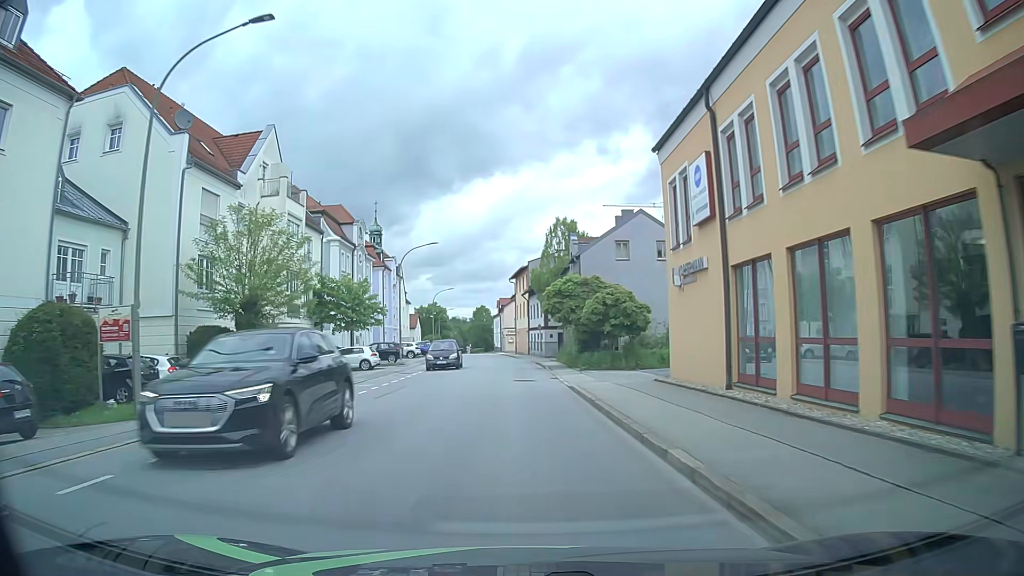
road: tertiary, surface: asphalt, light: Day
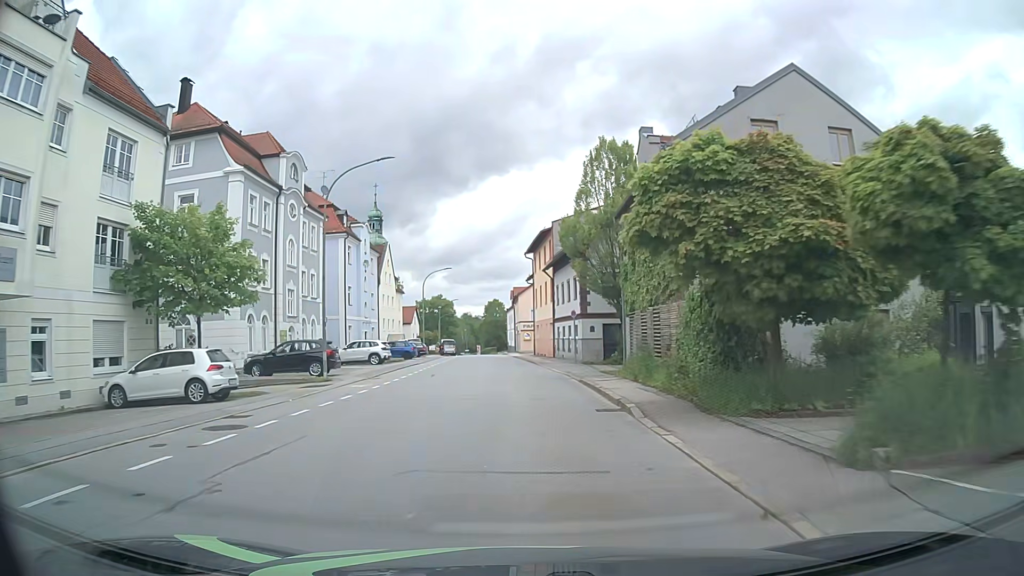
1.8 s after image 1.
(-0.4, +23.0) m; -1°
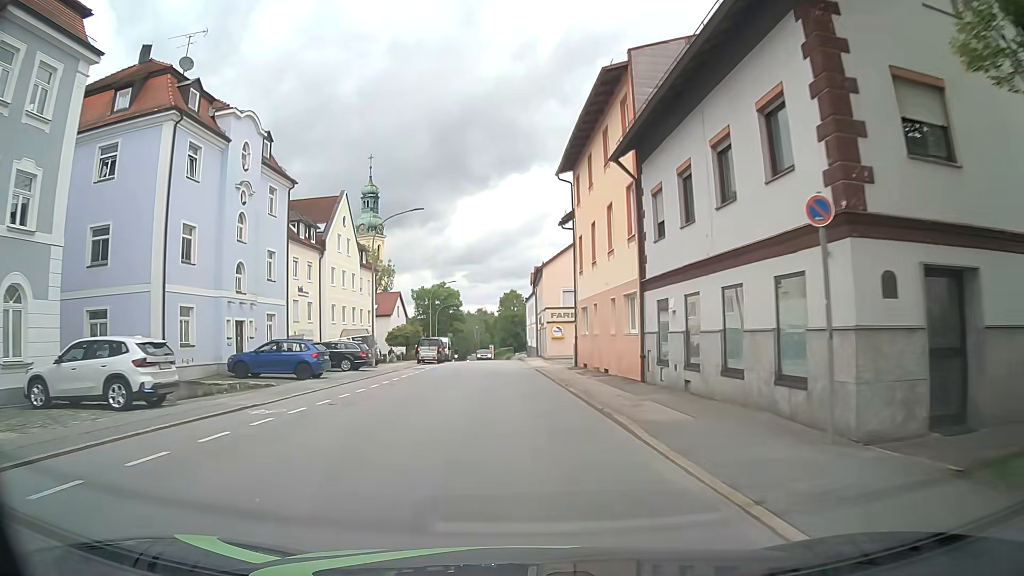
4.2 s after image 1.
(-0.5, +30.5) m; -2°
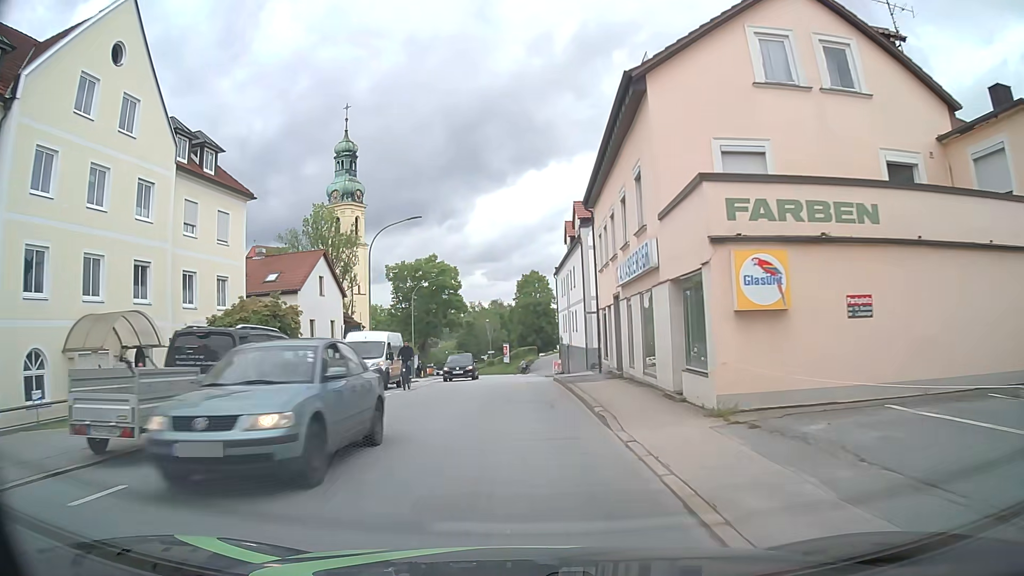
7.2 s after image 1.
(-0.8, +38.0) m; -3°
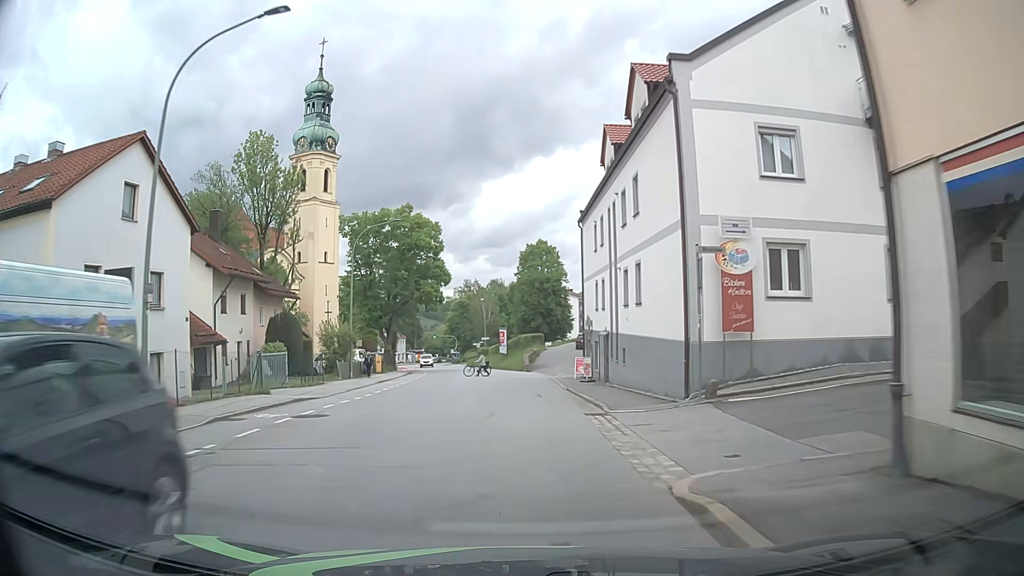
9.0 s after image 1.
(+0.4, +22.9) m; +1°
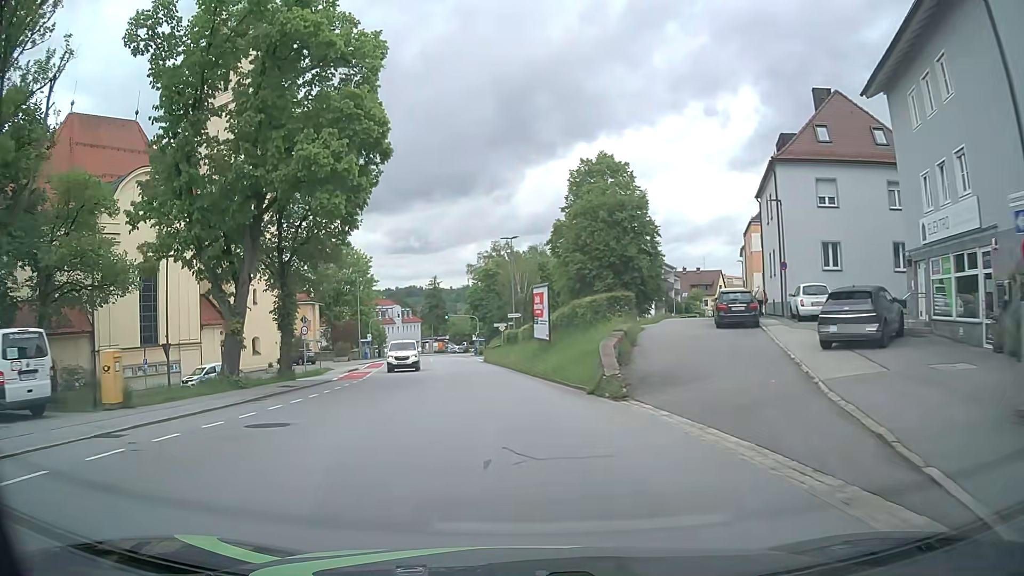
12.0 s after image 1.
(-0.8, +39.0) m; -4°
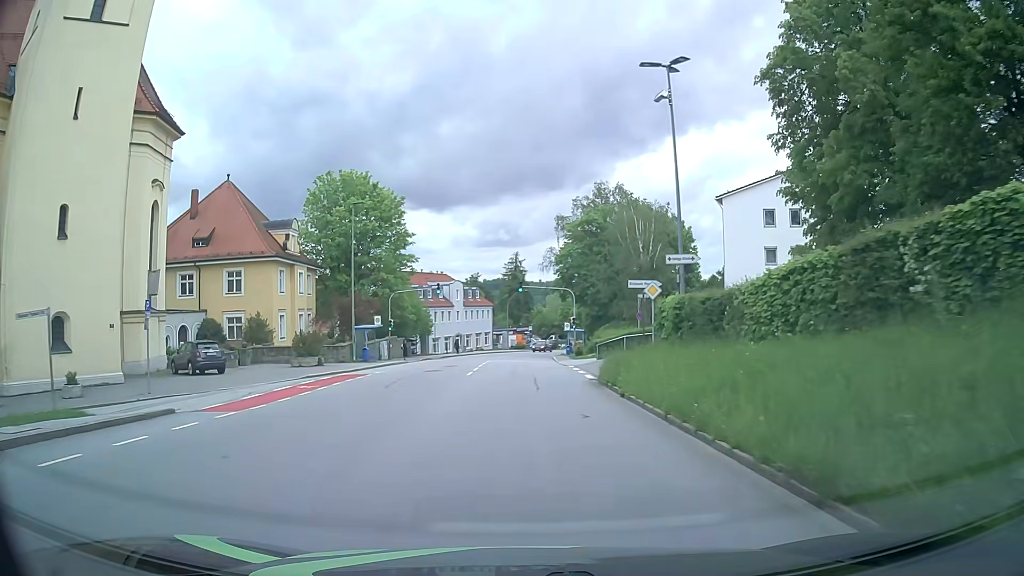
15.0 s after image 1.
(-3.1, +37.5) m; -8°
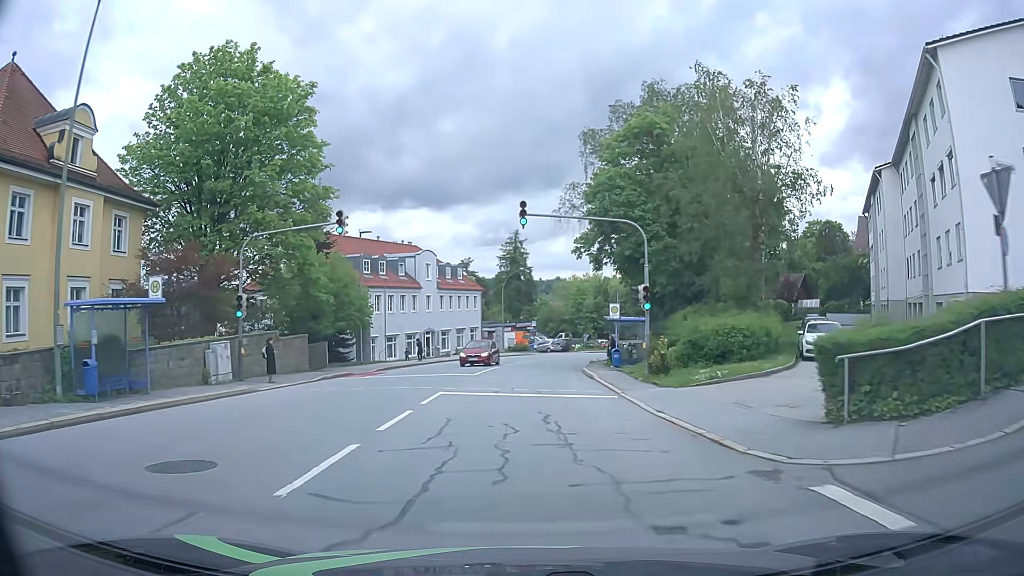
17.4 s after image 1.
(+0.1, +29.8) m; 0°
(0, +10) (0, +20) (+1, +30) (+2, +40) (+3, +50) (+6, +59) (+9, +69) (+14, +78) (+19, +86) (+25, +94) m
